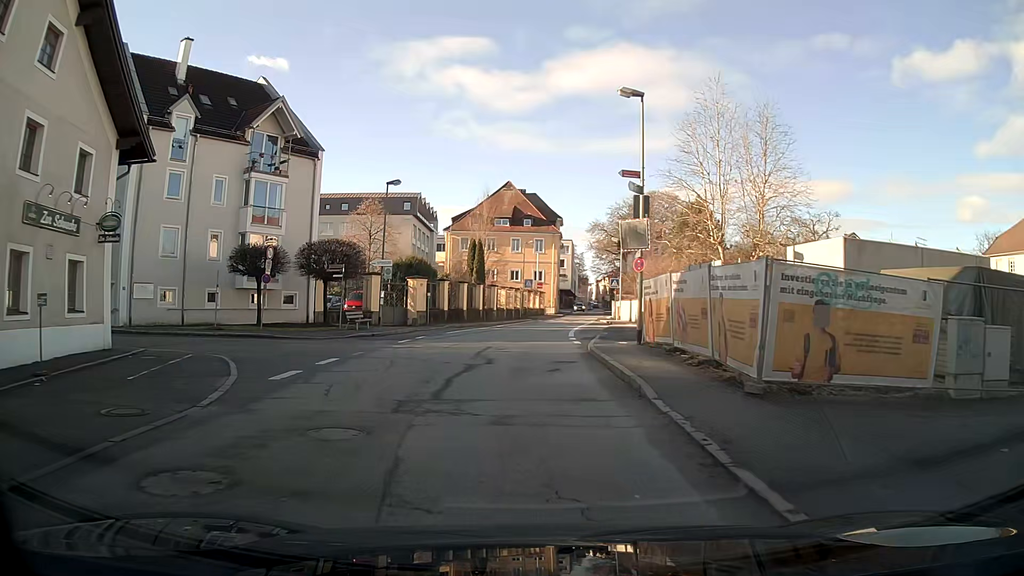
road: primary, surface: asphalt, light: Day
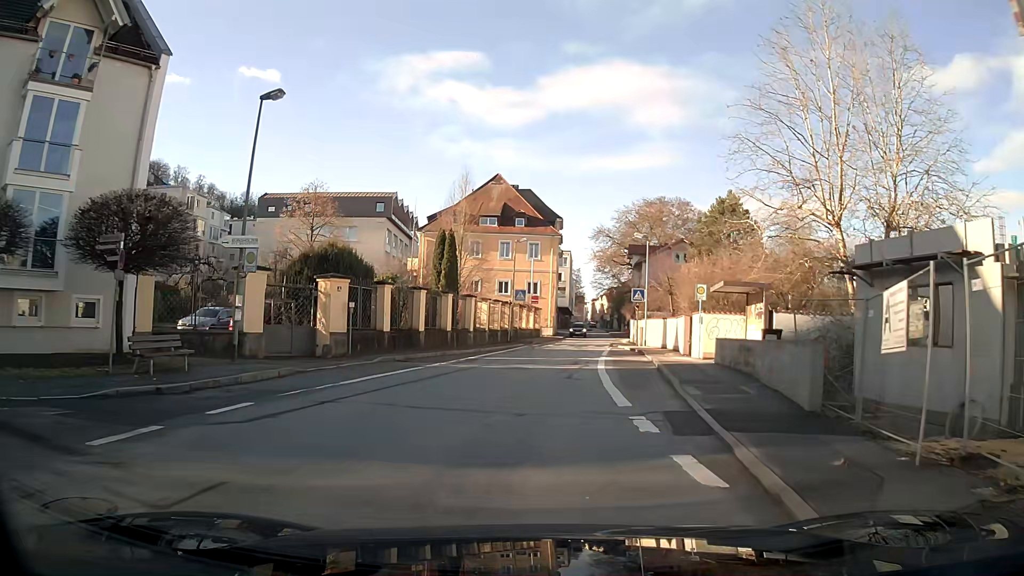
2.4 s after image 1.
(+0.4, +17.8) m; +2°
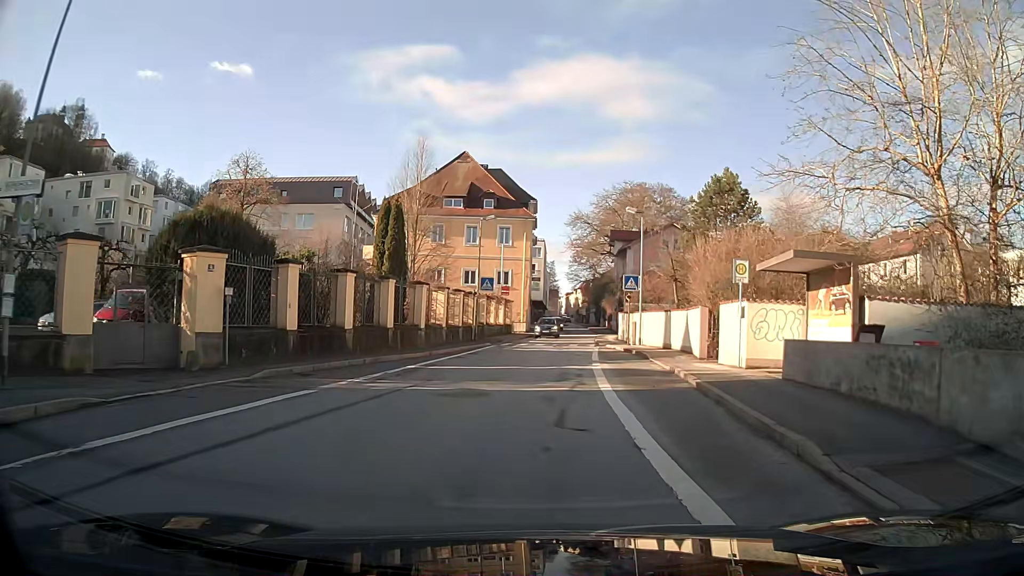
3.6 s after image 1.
(+0.2, +8.9) m; +3°
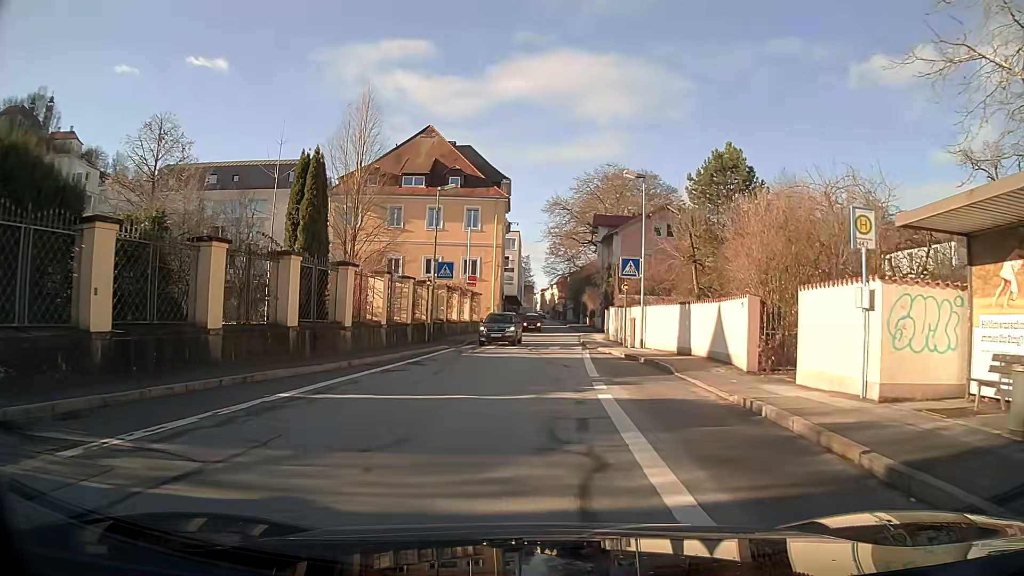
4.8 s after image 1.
(+0.1, +9.0) m; +2°
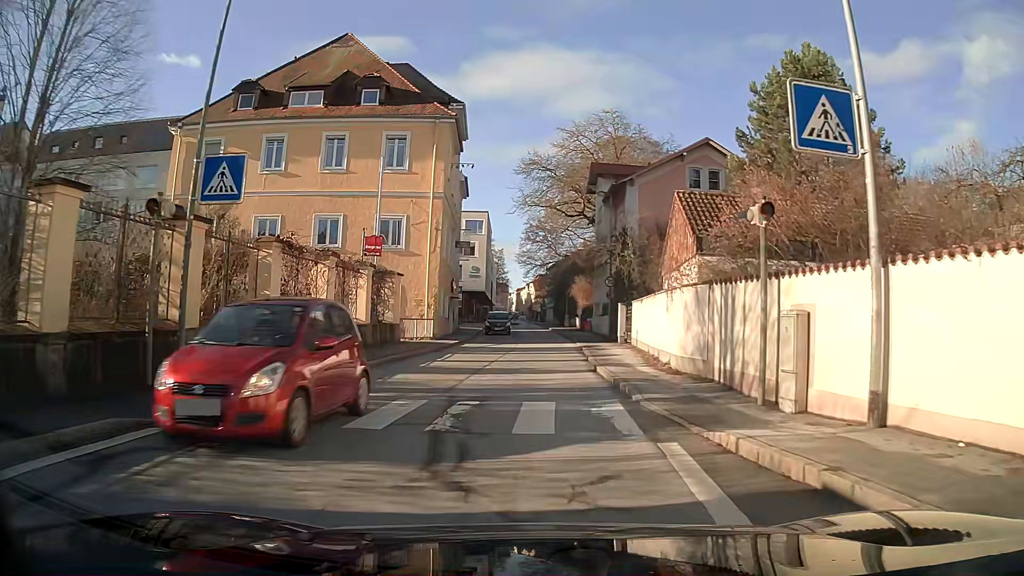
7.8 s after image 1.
(+0.6, +23.0) m; +2°
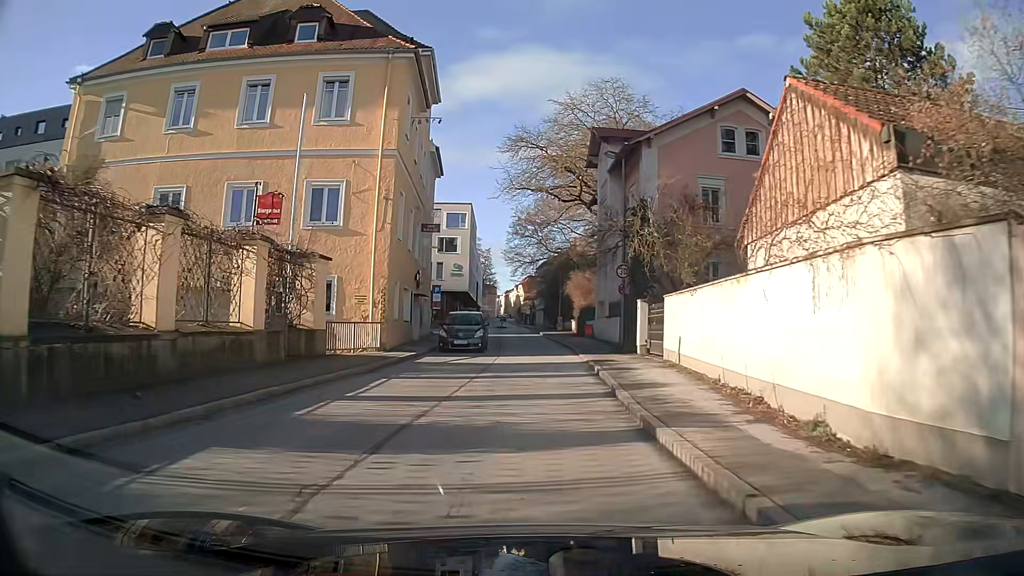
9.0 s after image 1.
(+0.1, +9.2) m; +1°
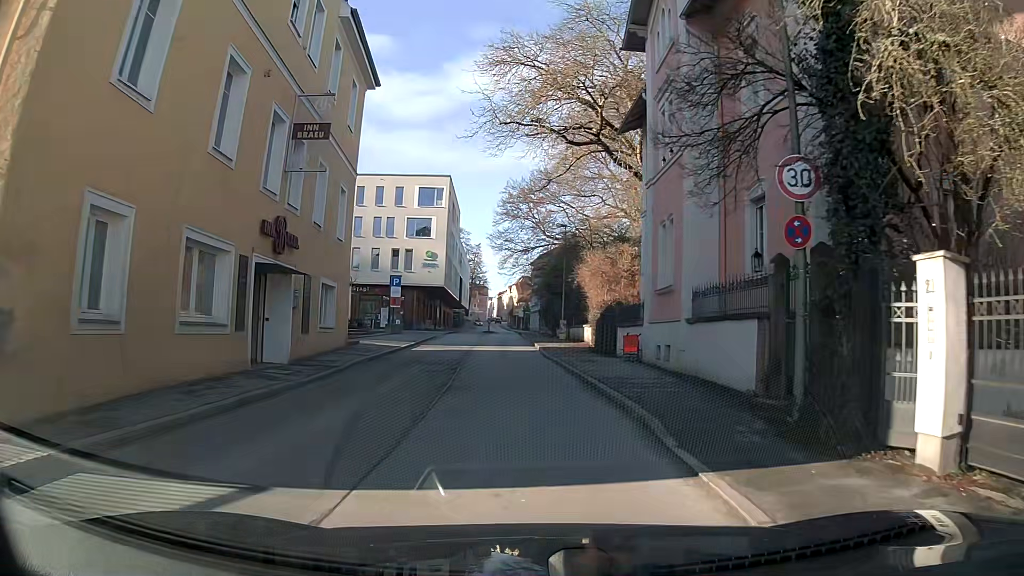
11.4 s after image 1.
(+0.1, +18.4) m; 0°
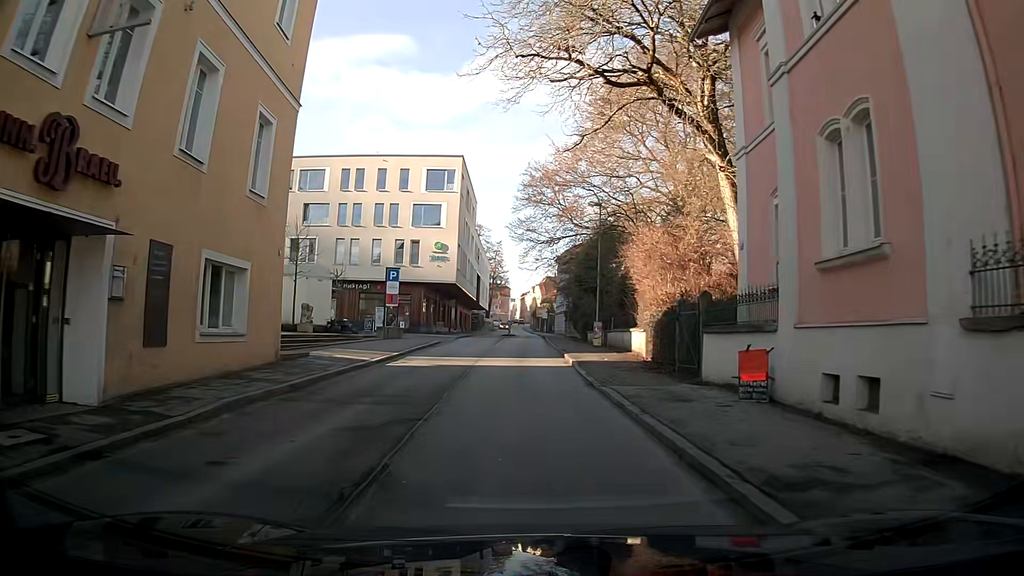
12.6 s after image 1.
(-0.2, +9.2) m; -2°
